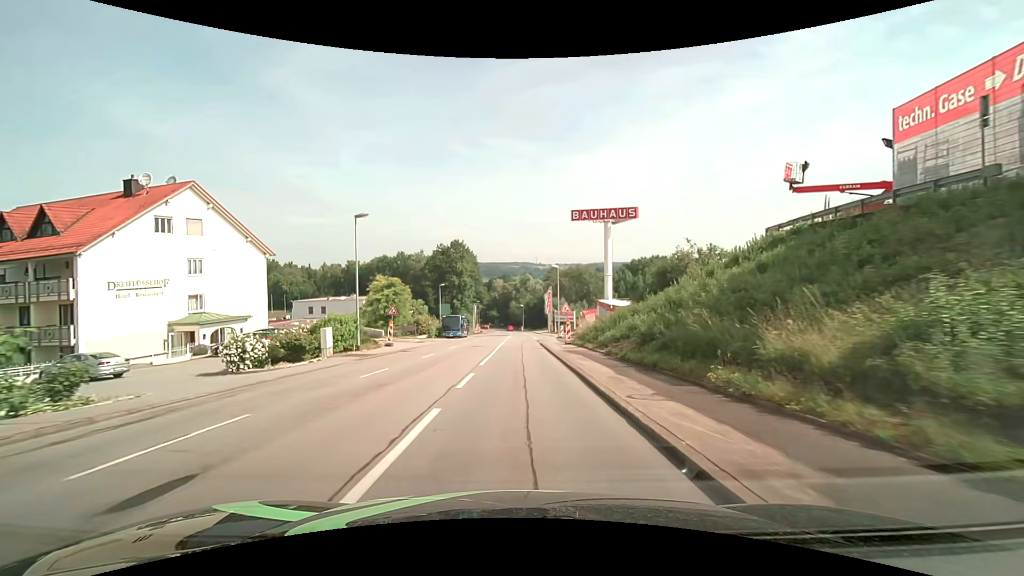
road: tertiary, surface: asphalt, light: Day
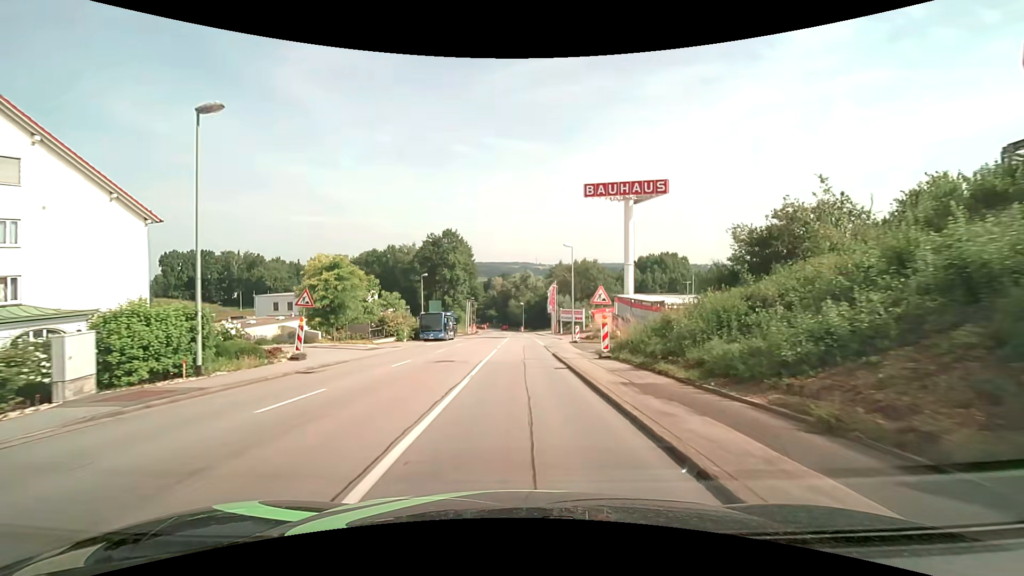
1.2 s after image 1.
(0.0, +14.6) m; 0°
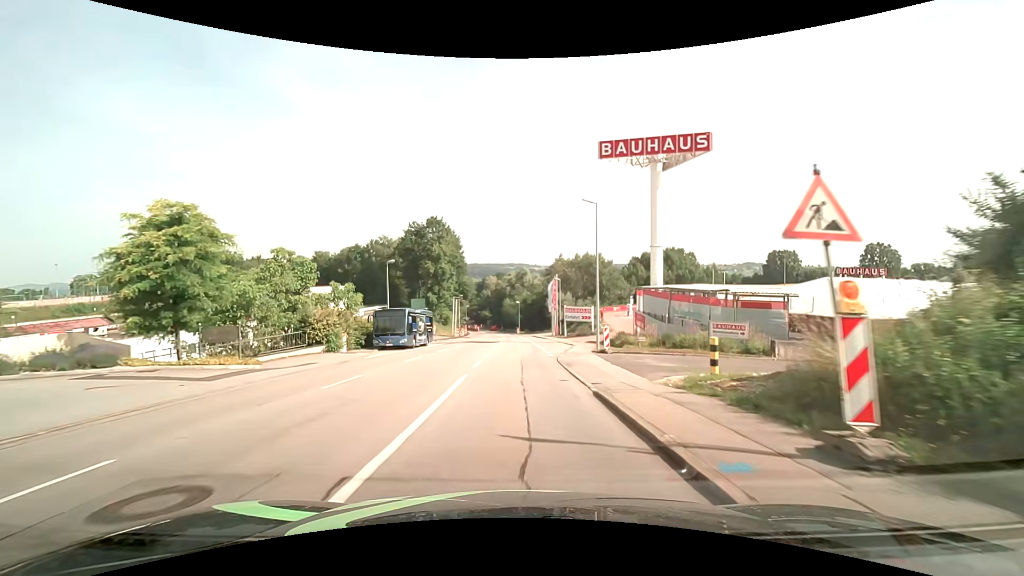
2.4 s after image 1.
(+0.1, +14.8) m; +1°
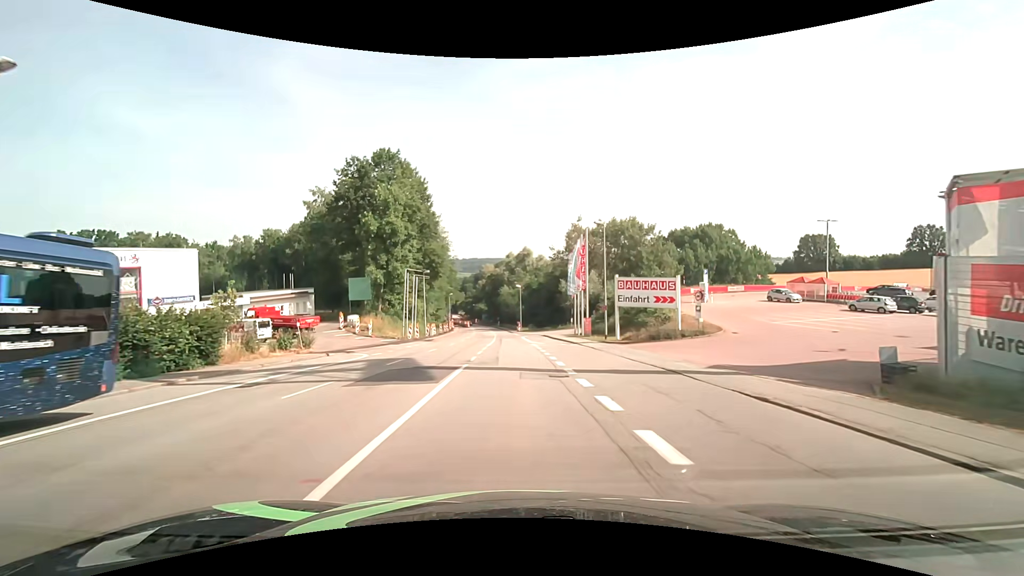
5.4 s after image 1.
(-0.1, +37.5) m; 0°
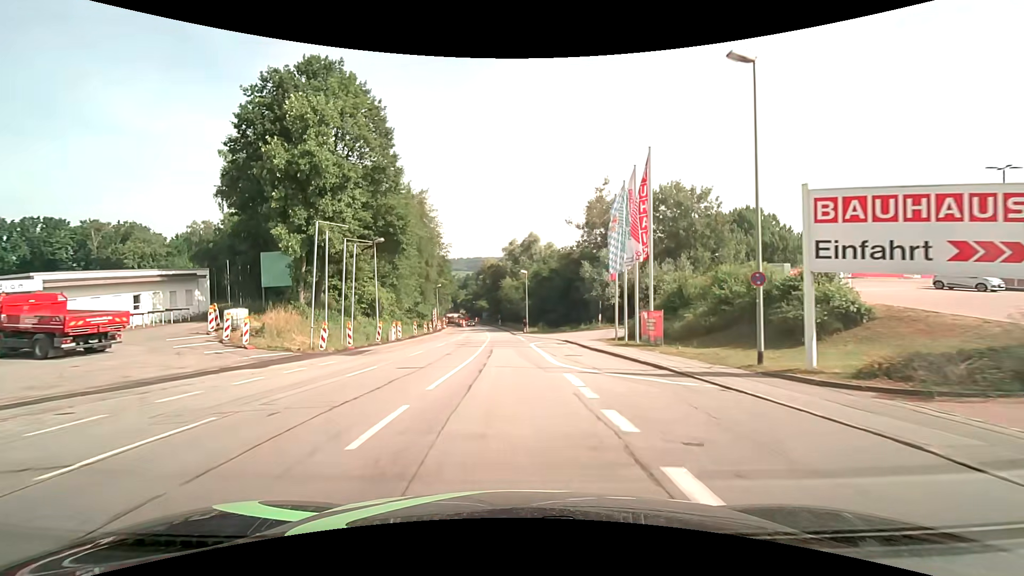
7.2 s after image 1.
(-0.1, +22.7) m; 0°
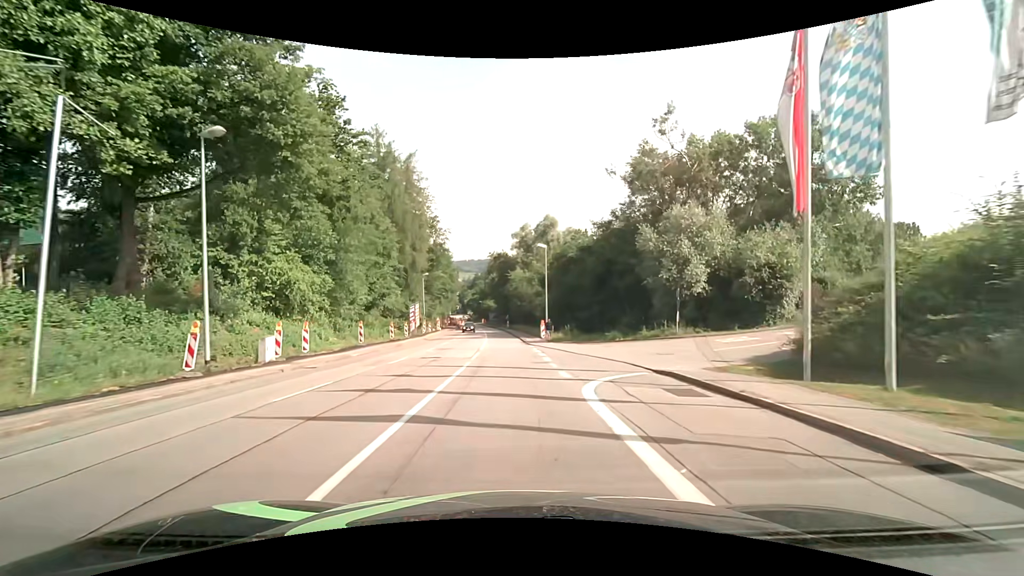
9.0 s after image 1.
(-0.3, +22.8) m; -1°
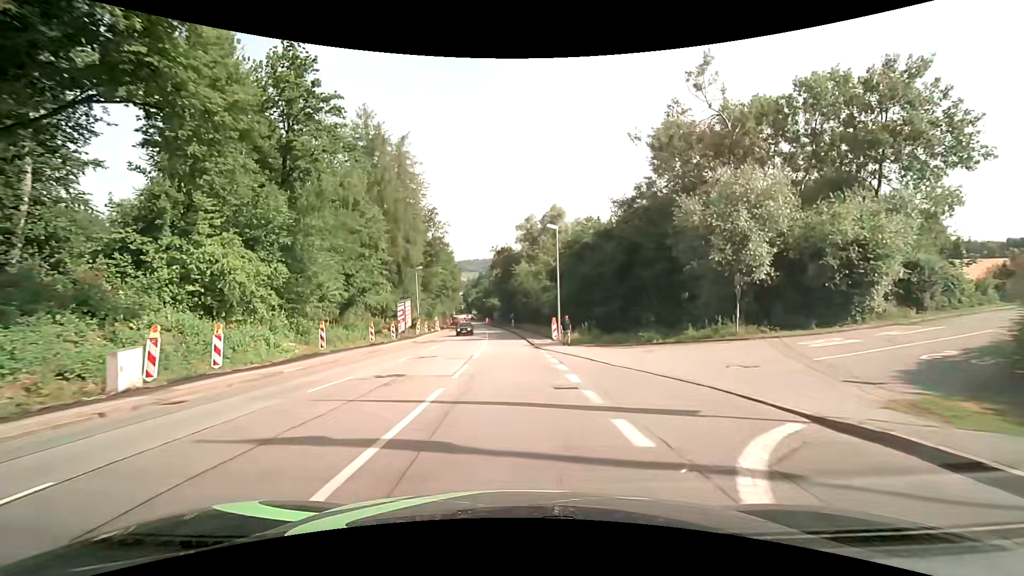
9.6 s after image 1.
(-0.1, +7.6) m; -1°
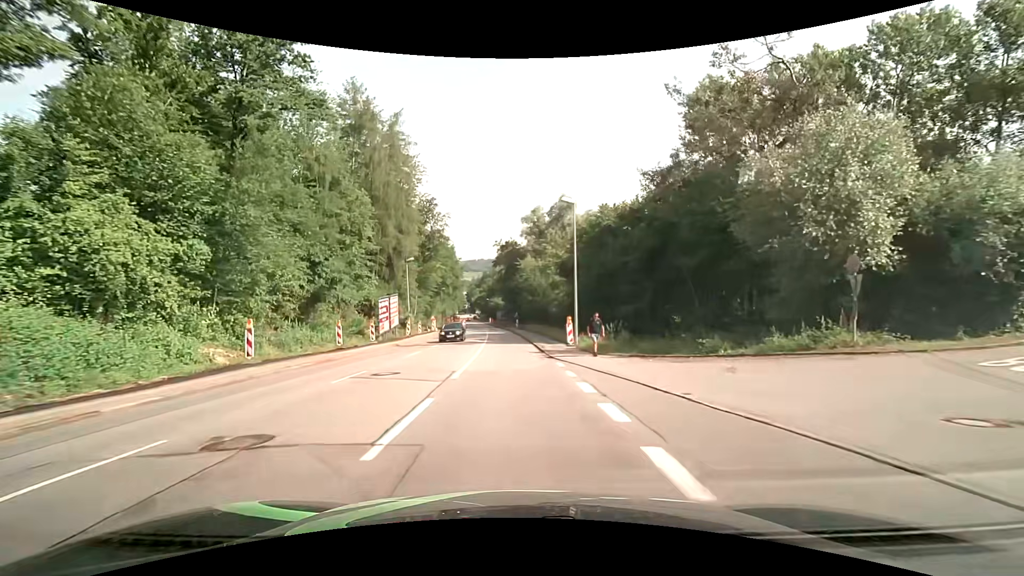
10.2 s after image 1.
(0.0, +7.6) m; 0°
(0, +10) (0, +20) (-1, +30) (-1, +40) (-2, +50) (-2, +60) (-3, +70) (-4, +80) (-5, +90) (-6, +100) m
